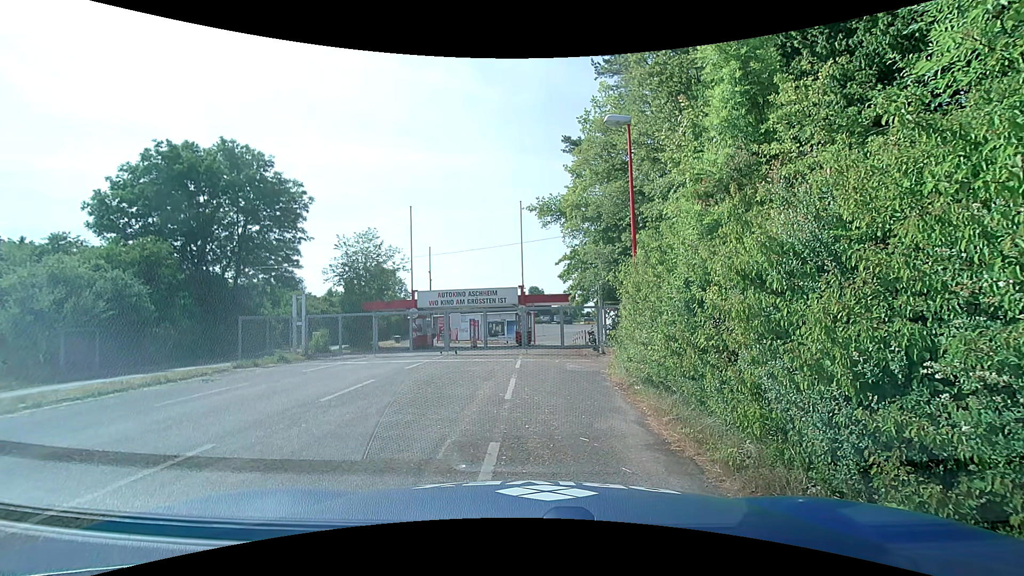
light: Day
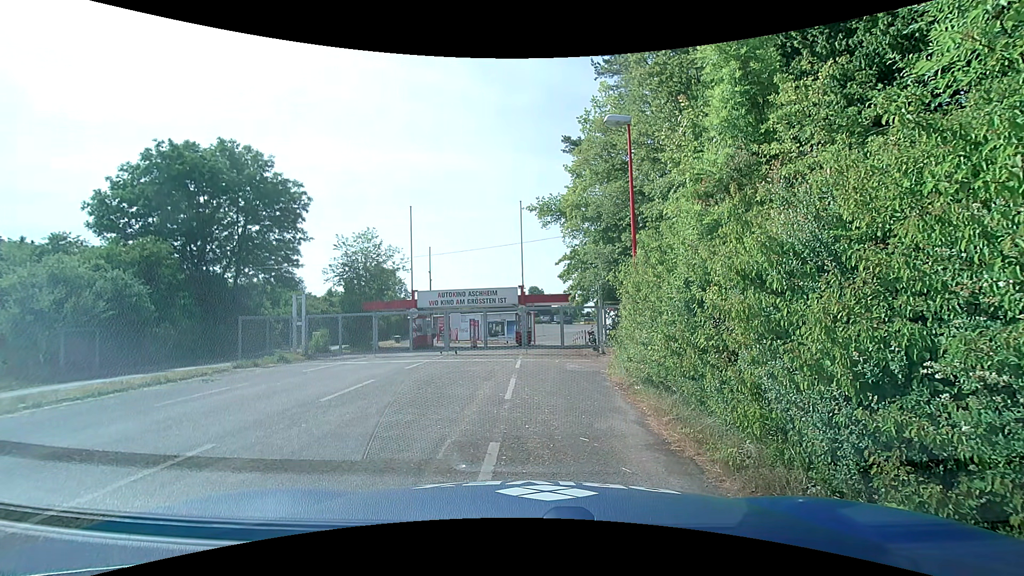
(0.0, 0.0) m; 0°
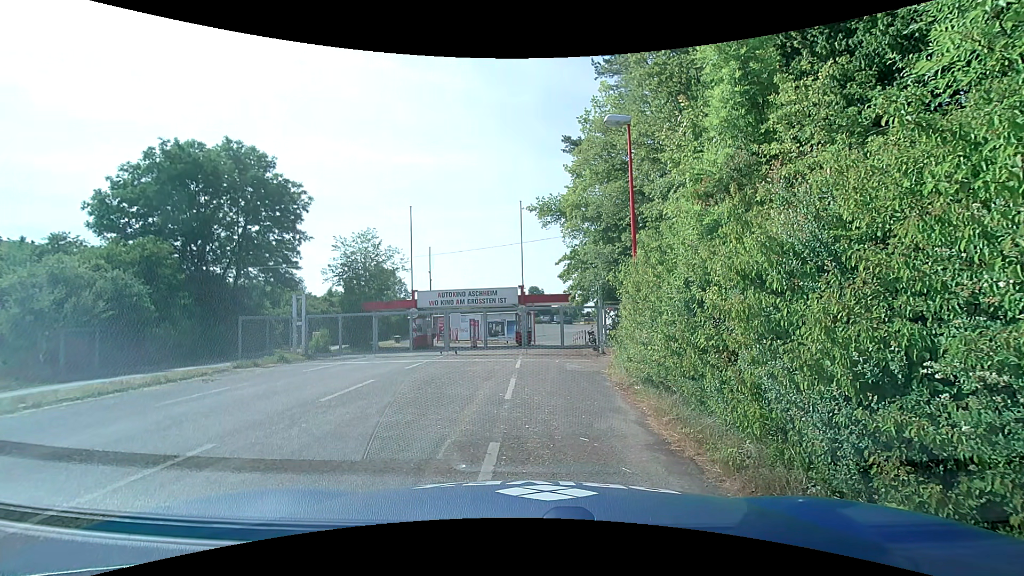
(0.0, 0.0) m; 0°
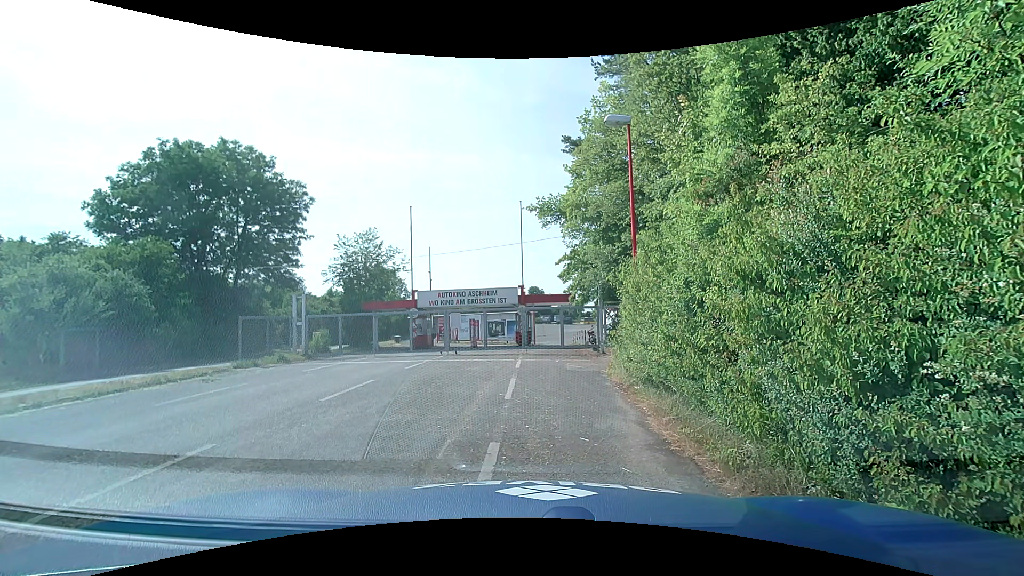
(0.0, 0.0) m; 0°
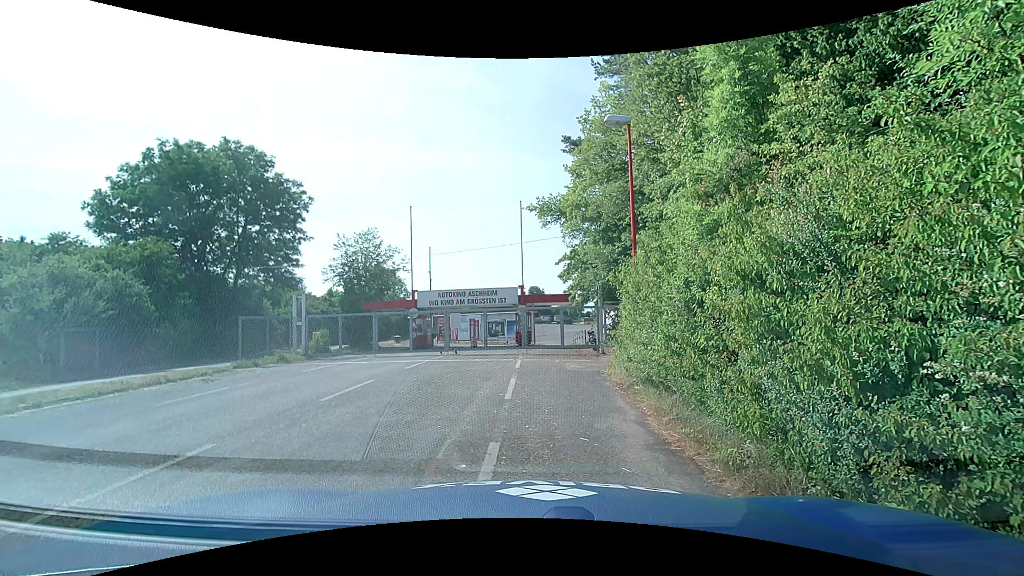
(0.0, 0.0) m; 0°
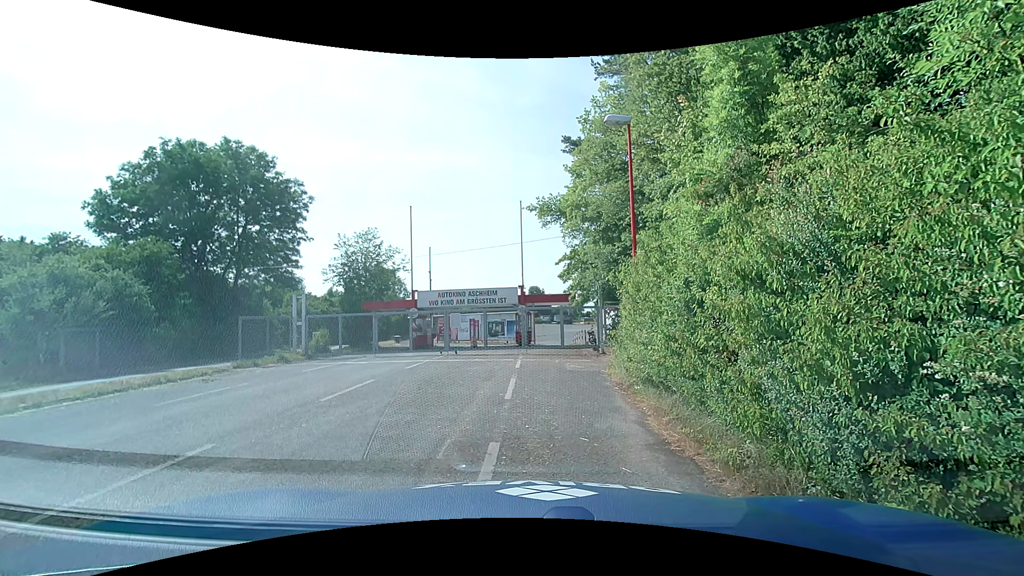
(0.0, 0.0) m; 0°
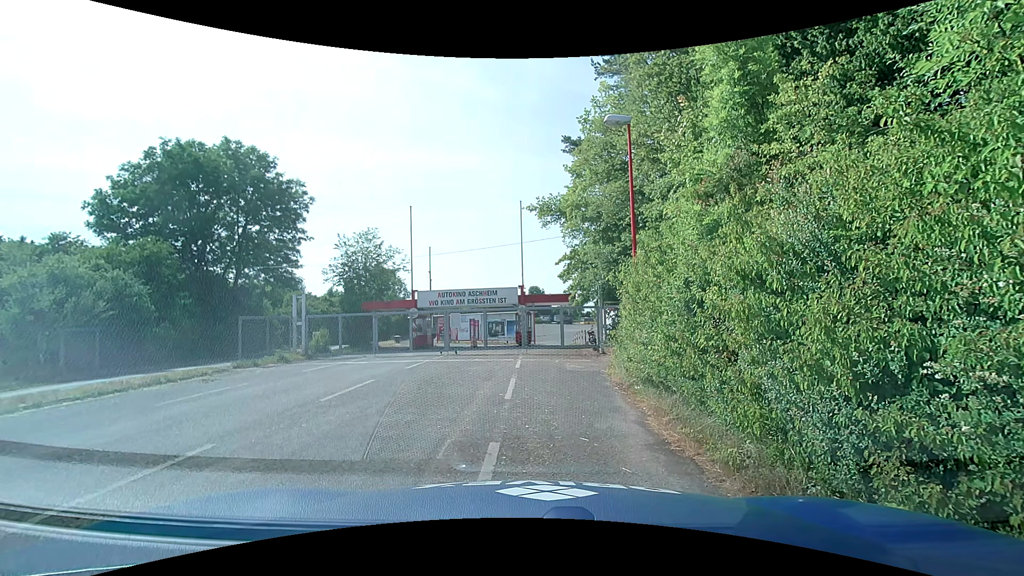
(0.0, 0.0) m; 0°
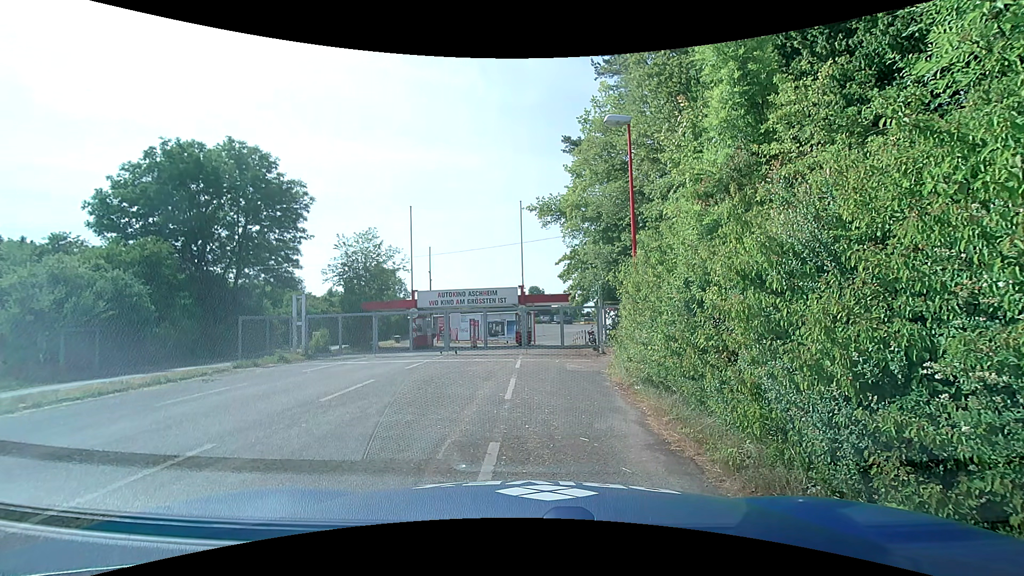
(0.0, 0.0) m; 0°
